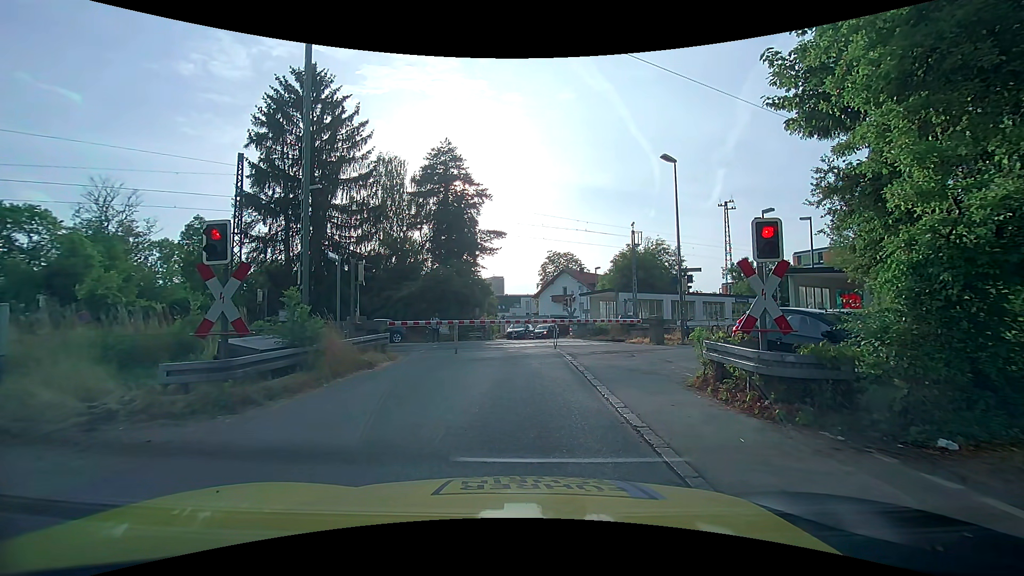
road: unclassified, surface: asphalt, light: Day
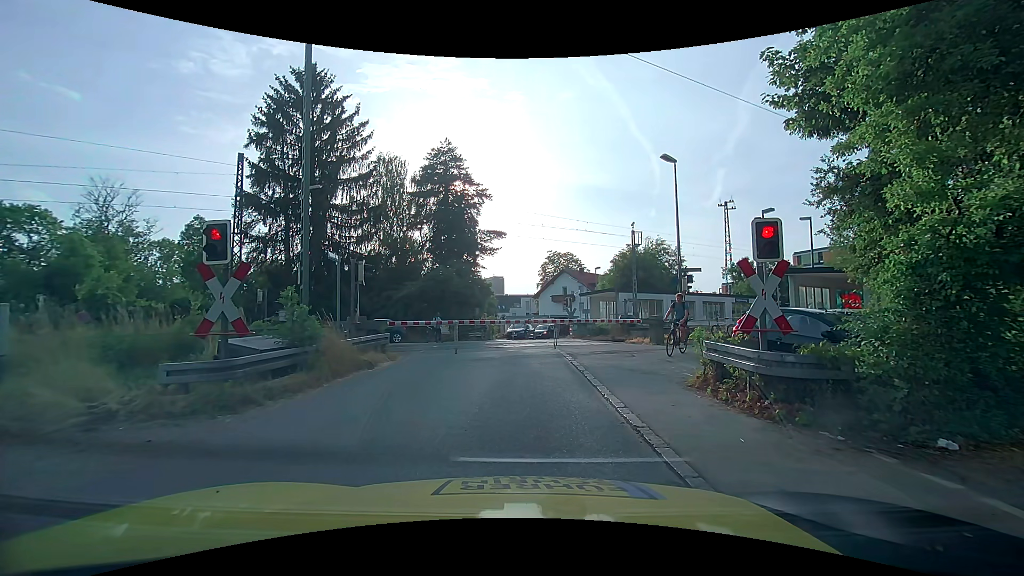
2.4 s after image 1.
(0.0, 0.0) m; 0°
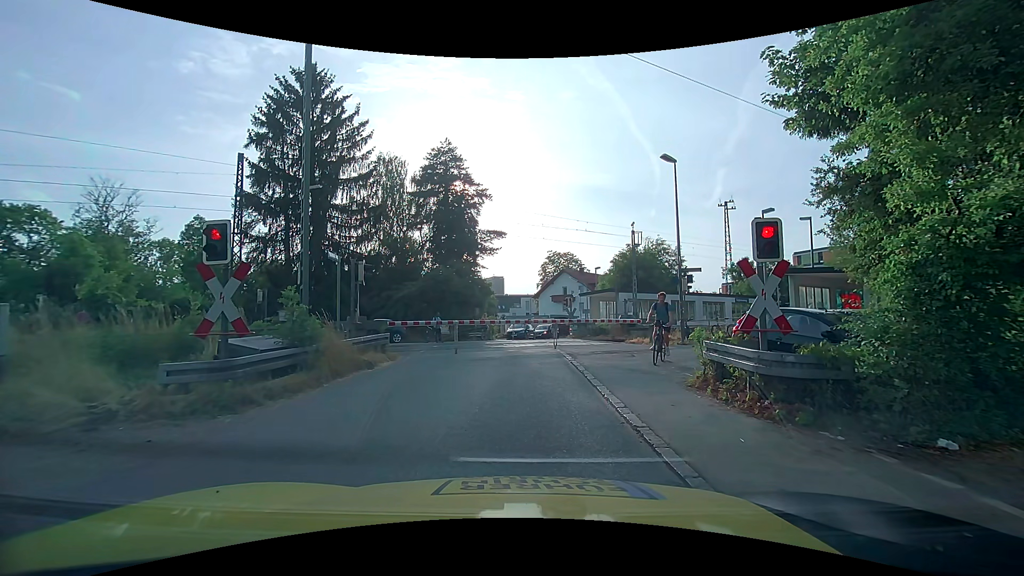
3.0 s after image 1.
(0.0, 0.0) m; 0°
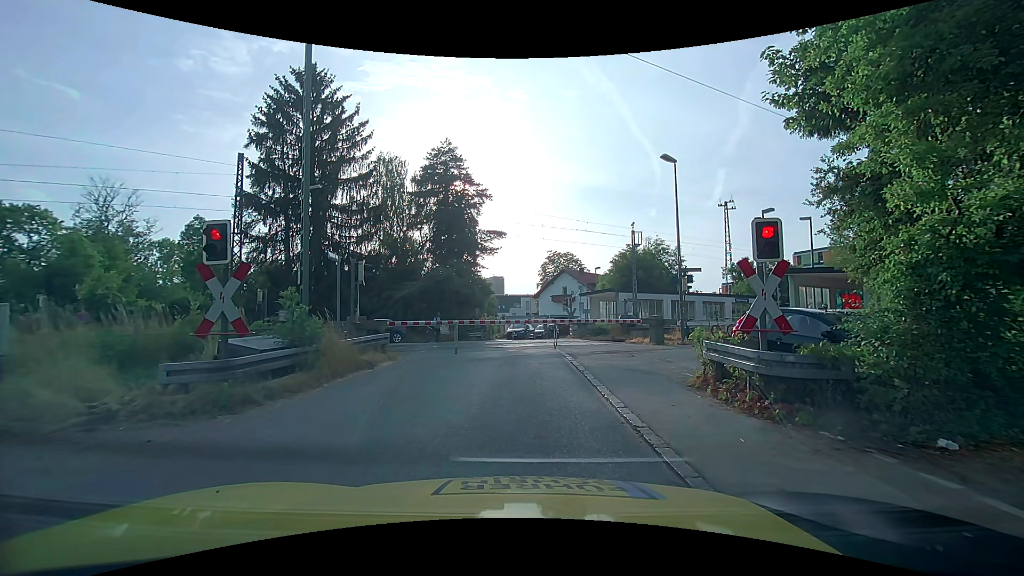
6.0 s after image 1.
(0.0, 0.0) m; 0°
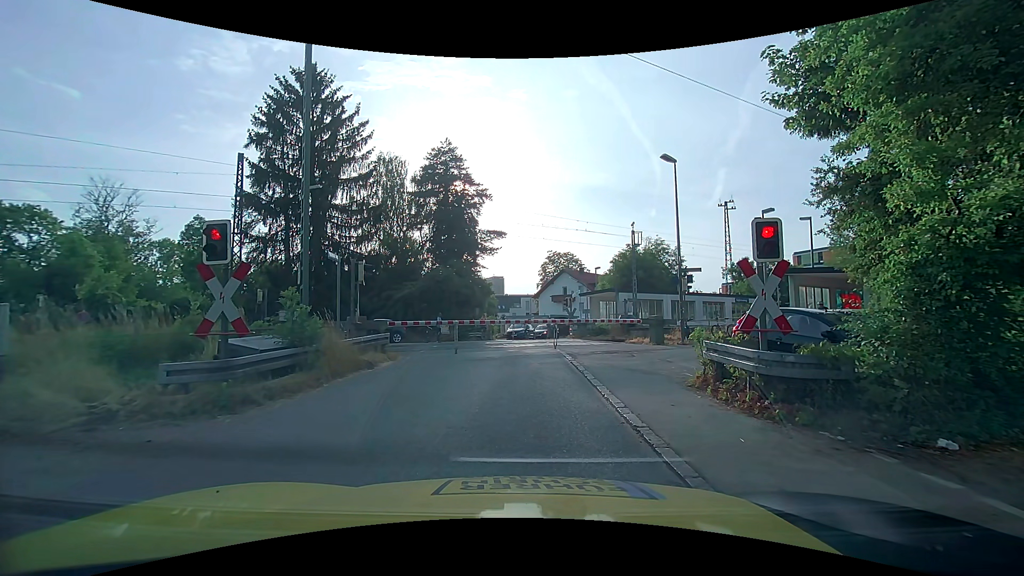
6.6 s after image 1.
(0.0, 0.0) m; 0°
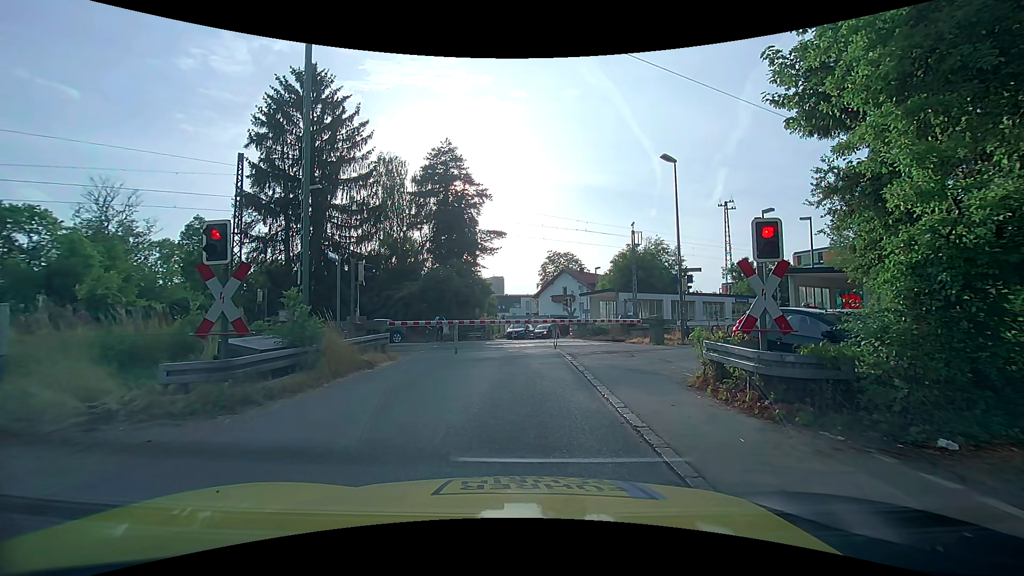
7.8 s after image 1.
(0.0, 0.0) m; 0°
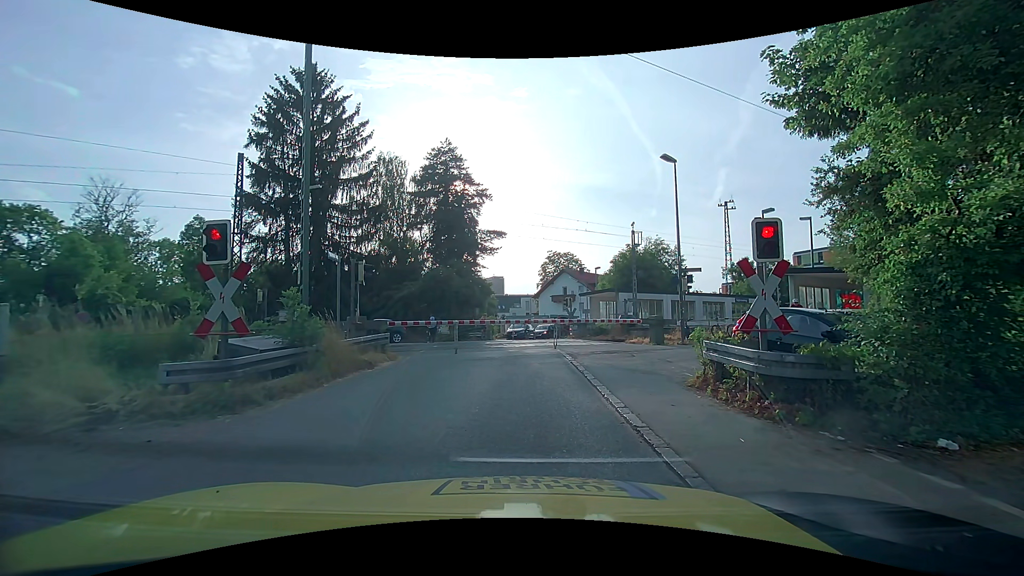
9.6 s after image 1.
(0.0, 0.0) m; 0°
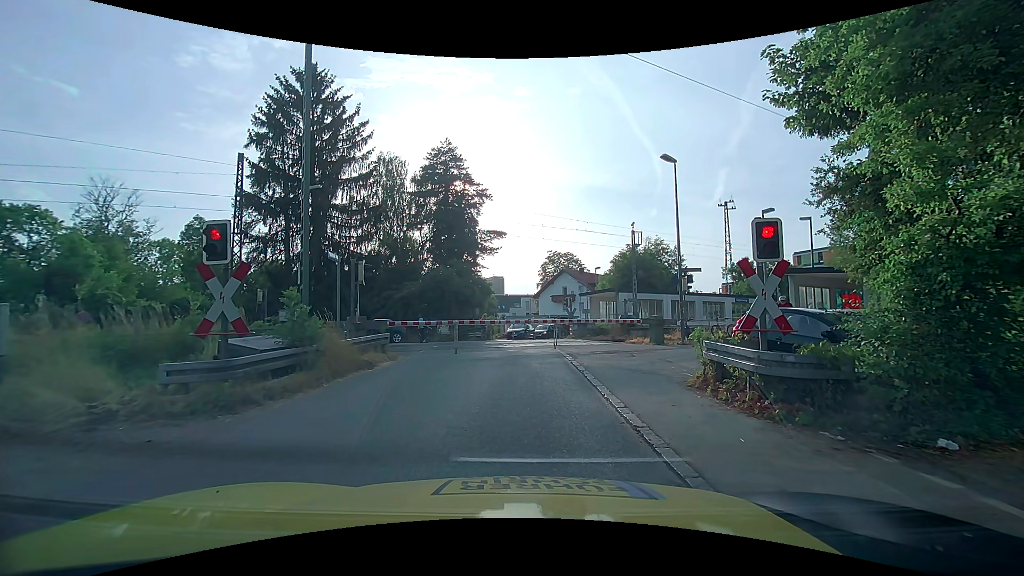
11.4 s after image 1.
(0.0, 0.0) m; 0°
